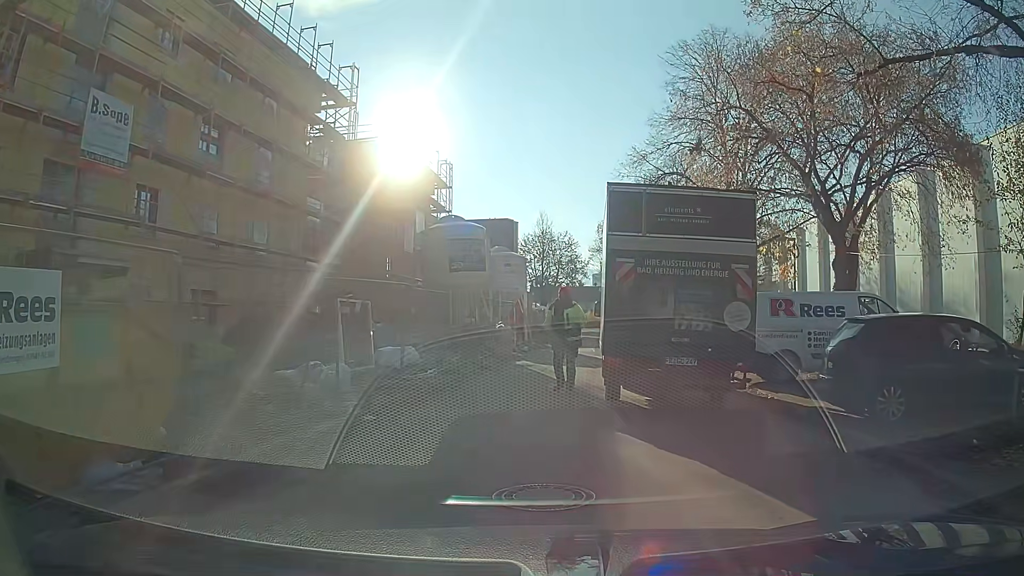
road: residential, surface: asphalt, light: Day
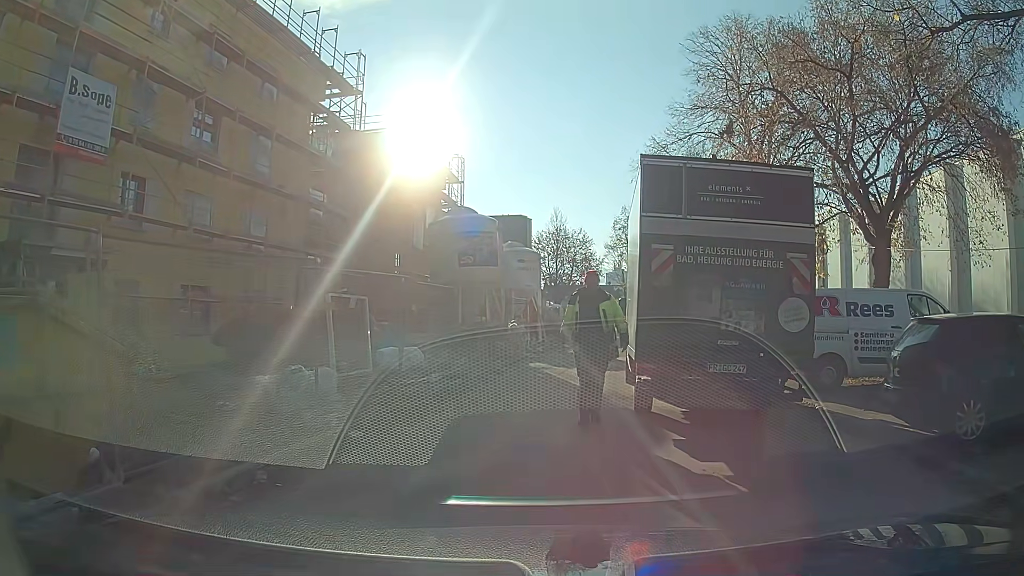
(0.0, +1.5) m; 0°
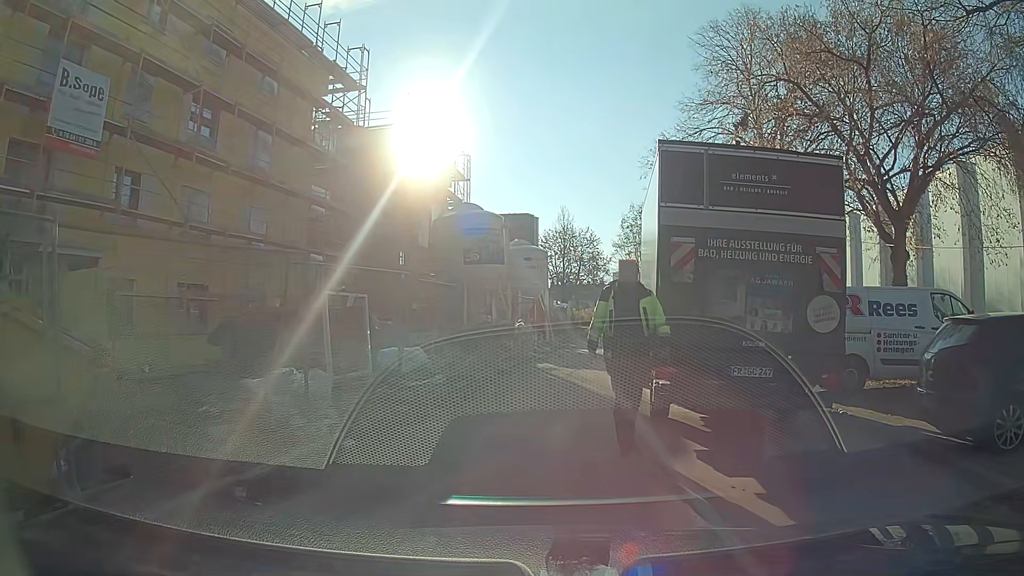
(0.0, +0.7) m; 0°
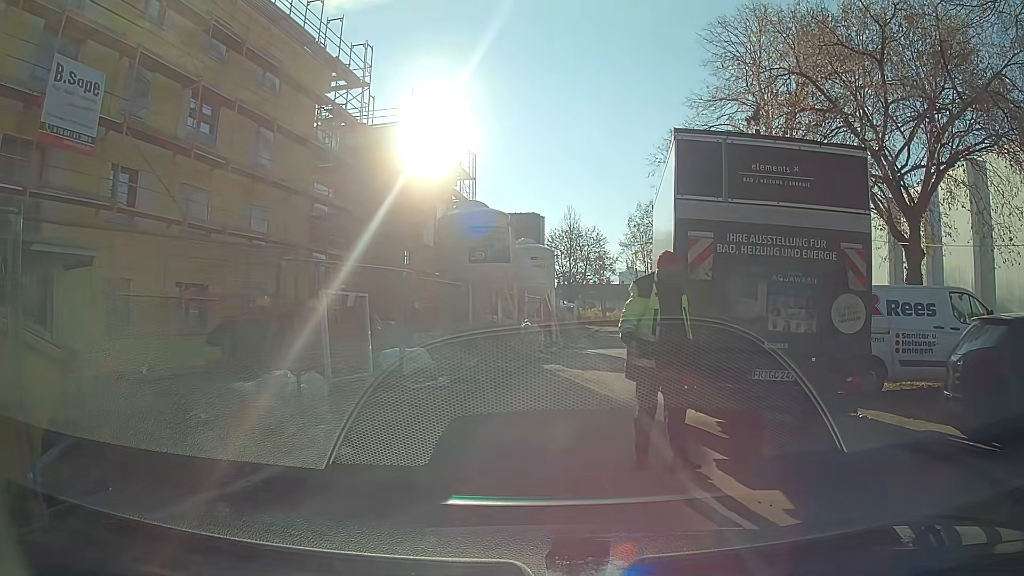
(0.0, +0.5) m; 0°
